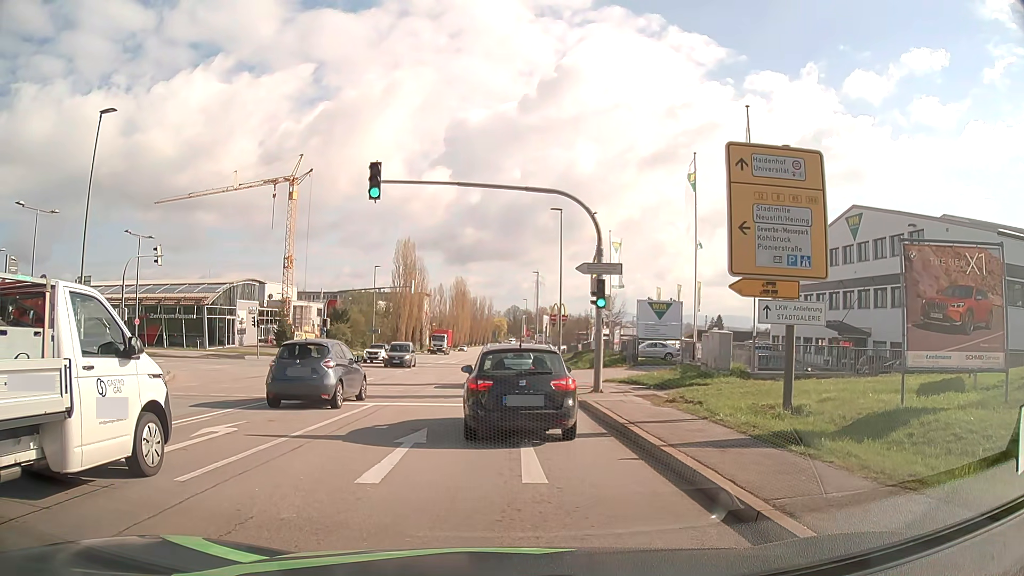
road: secondary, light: Day
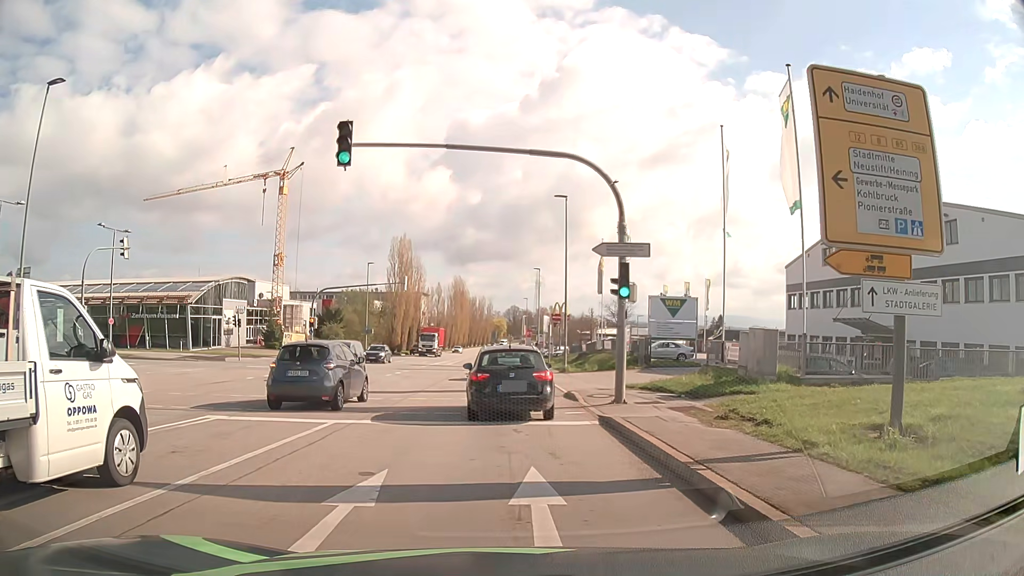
(0.0, +4.2) m; 0°
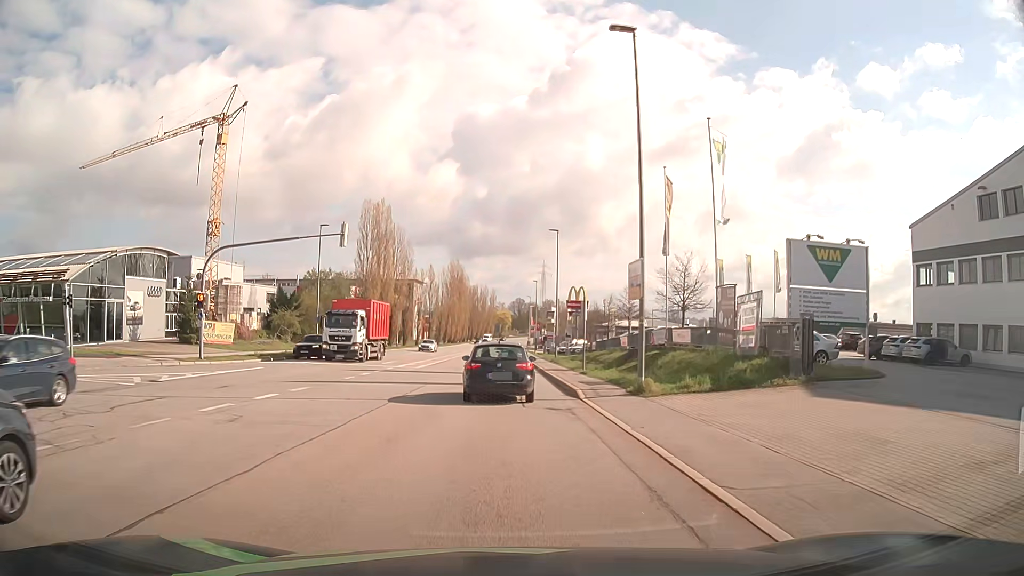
(-0.1, +22.1) m; -1°
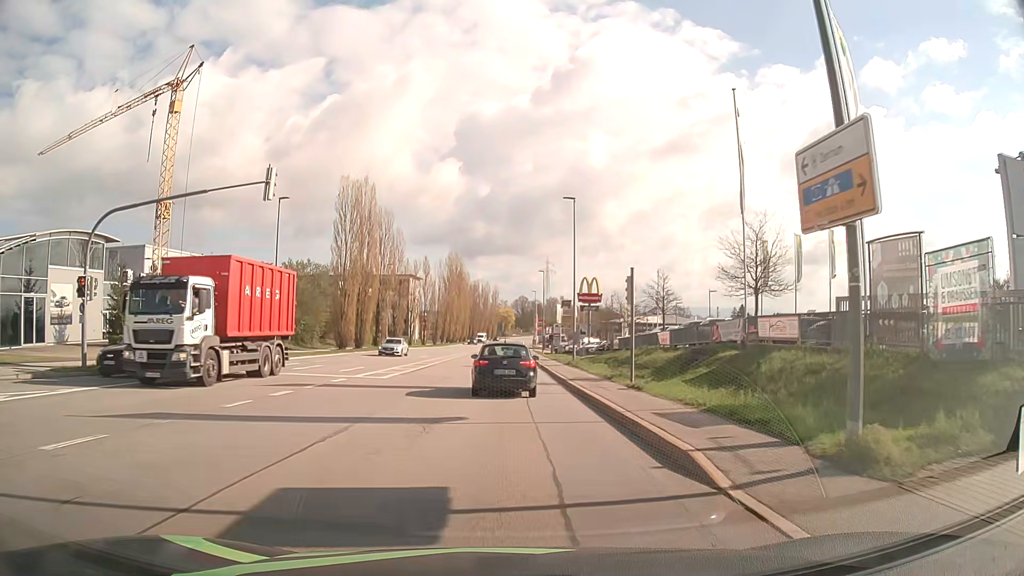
(0.0, +11.3) m; 0°
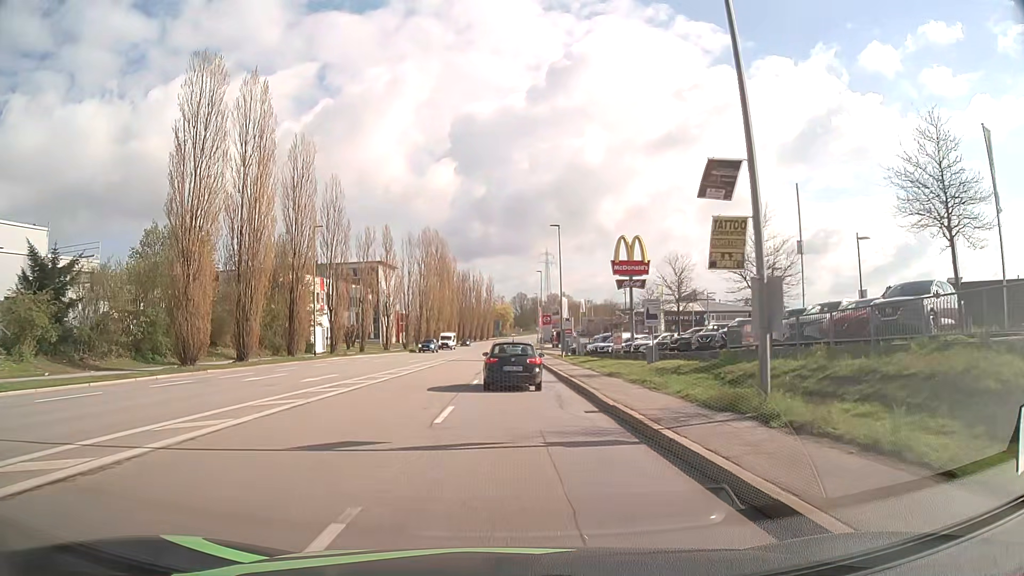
(+0.1, +31.3) m; 0°
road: tertiary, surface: asphalt
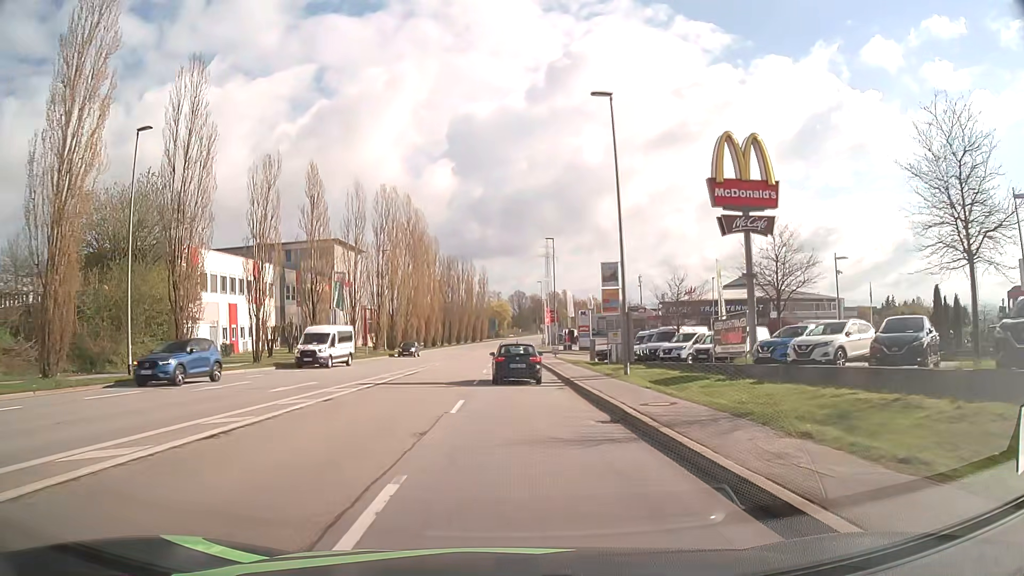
(+0.1, +28.1) m; 0°
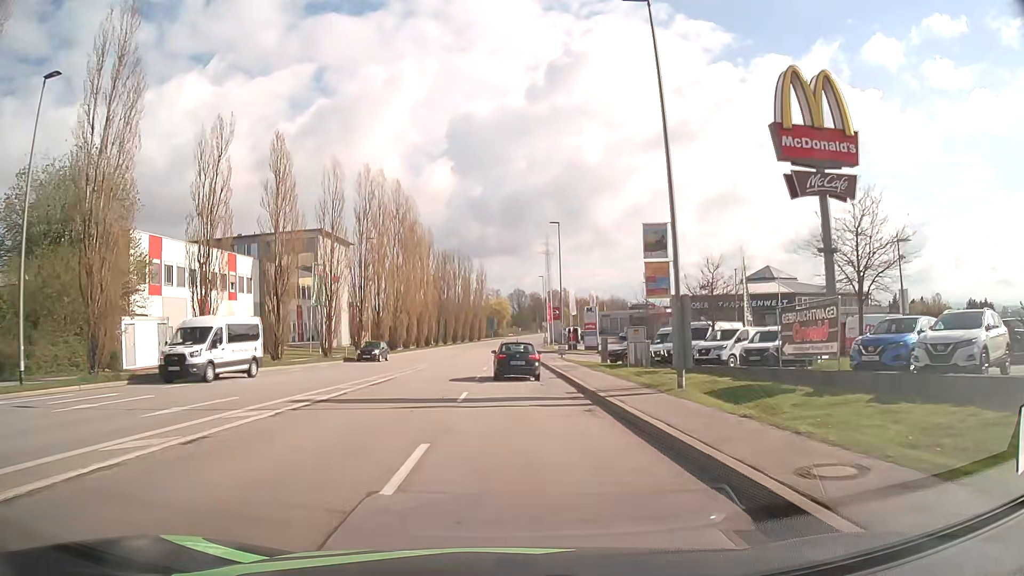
(0.0, +7.4) m; 0°
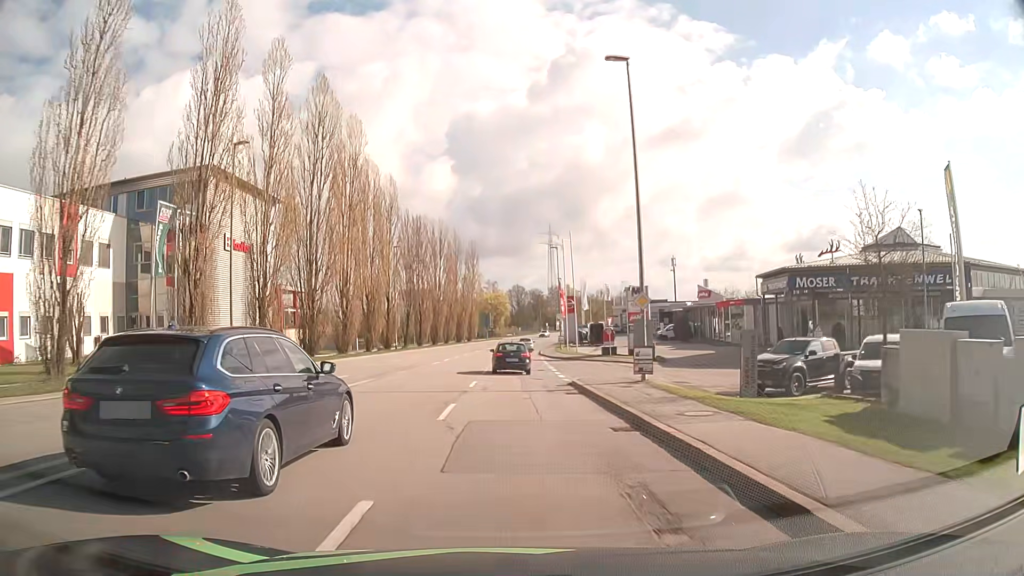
(+0.1, +30.9) m; 0°
(0, +10) (0, +20) (0, +30) (0, +40) (0, +50) (+1, +60) (+1, +70) (+2, +80) (+3, +90) (+4, +100) m
